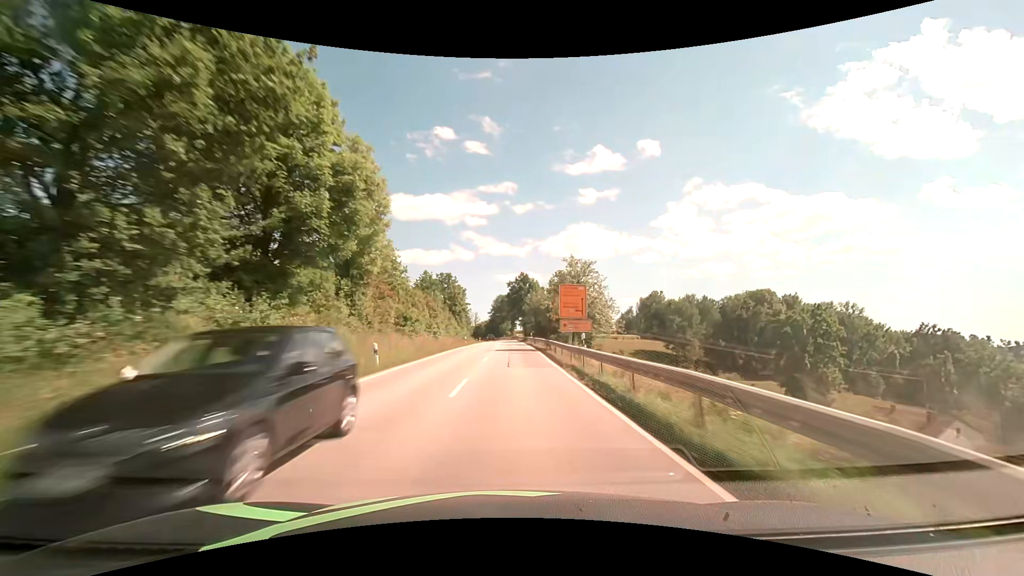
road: secondary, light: Day
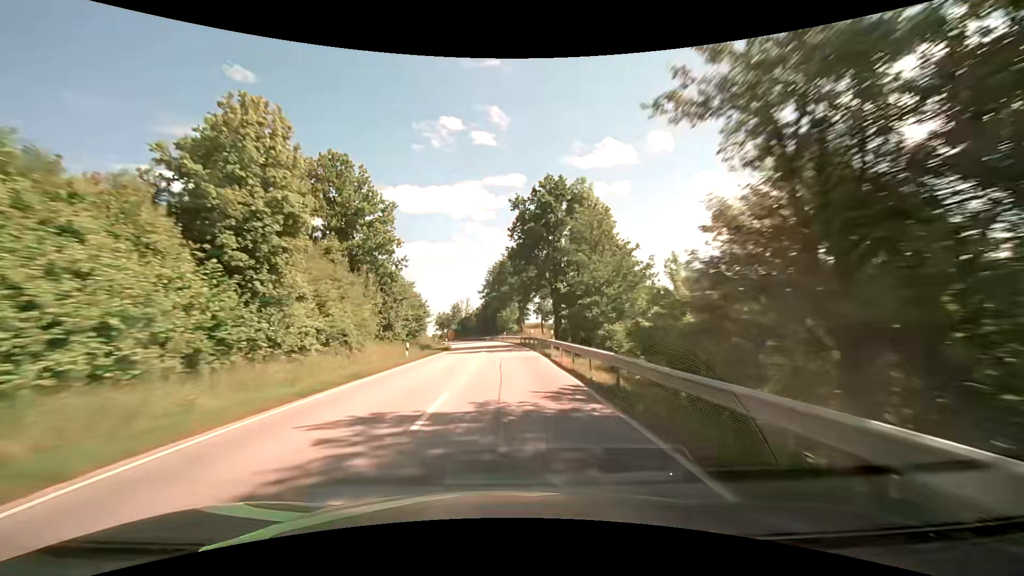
(+0.3, +75.6) m; 0°
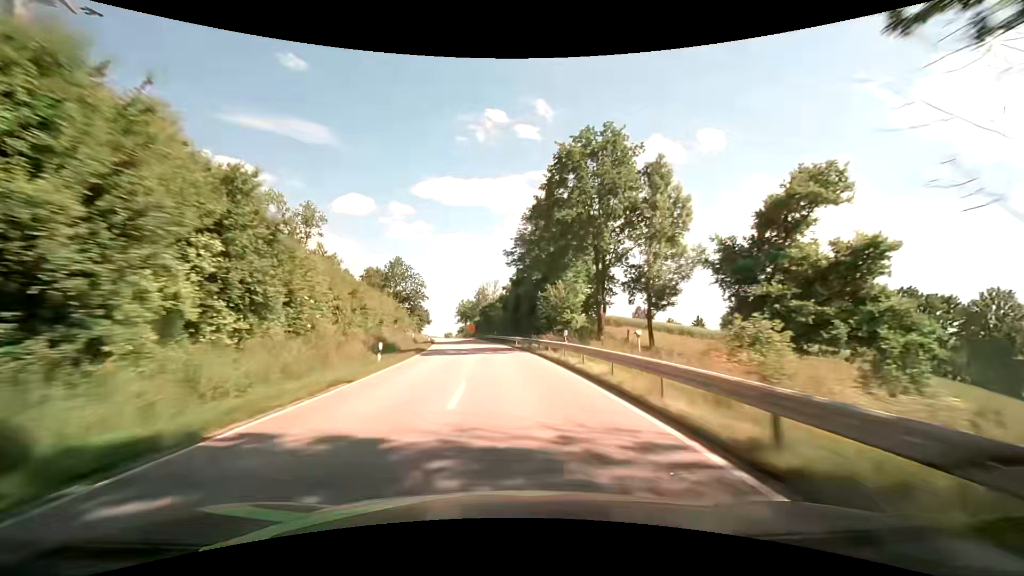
(-1.4, +46.5) m; -4°
(0, +10) (-1, +20) (-1, +30) (-2, +40) (-3, +50) (-4, +60) (-6, +70) (-7, +80) (-9, +89) (-11, +99) m
